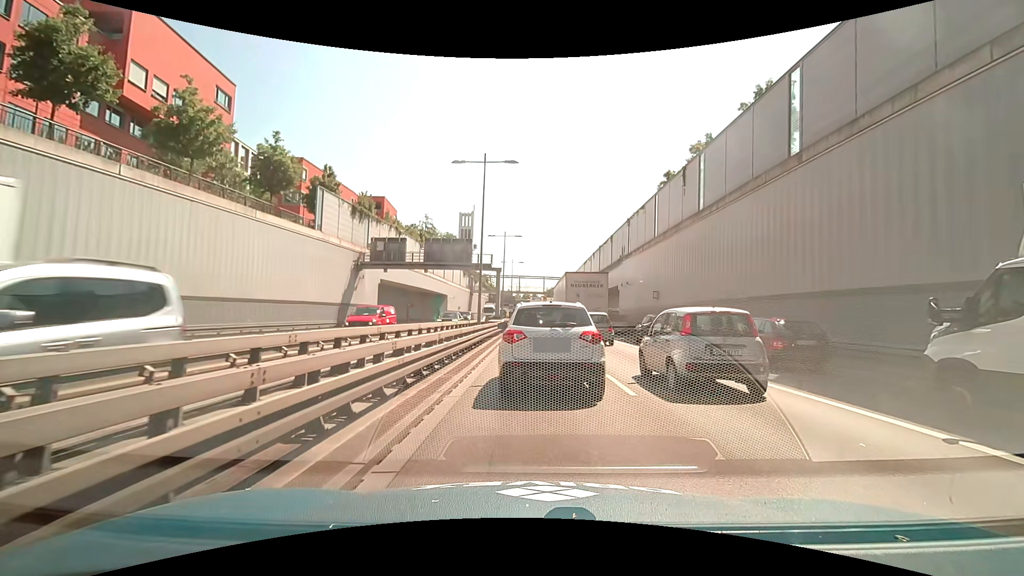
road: trunk_link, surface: asphalt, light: Day
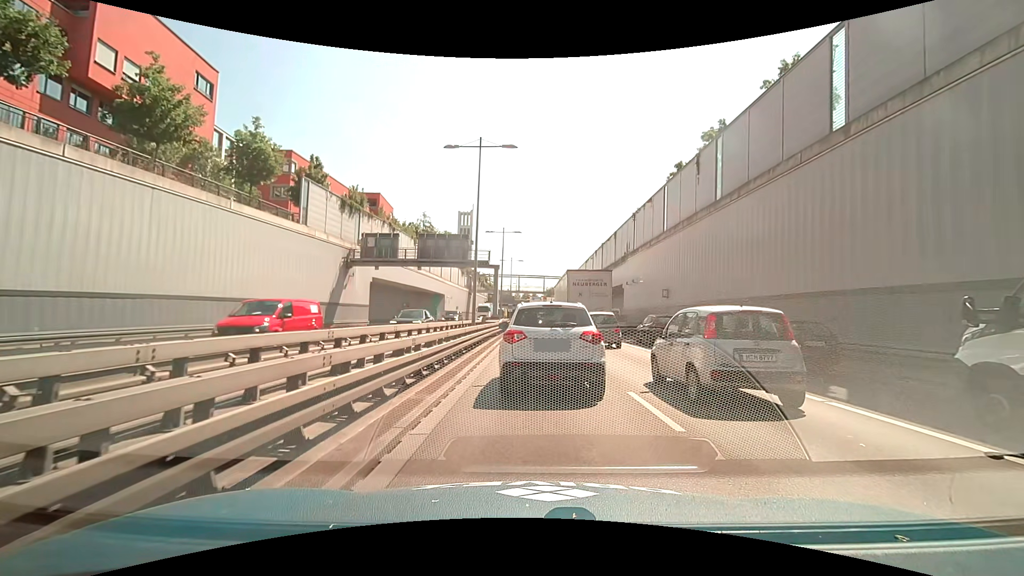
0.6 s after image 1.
(0.0, +2.6) m; 0°
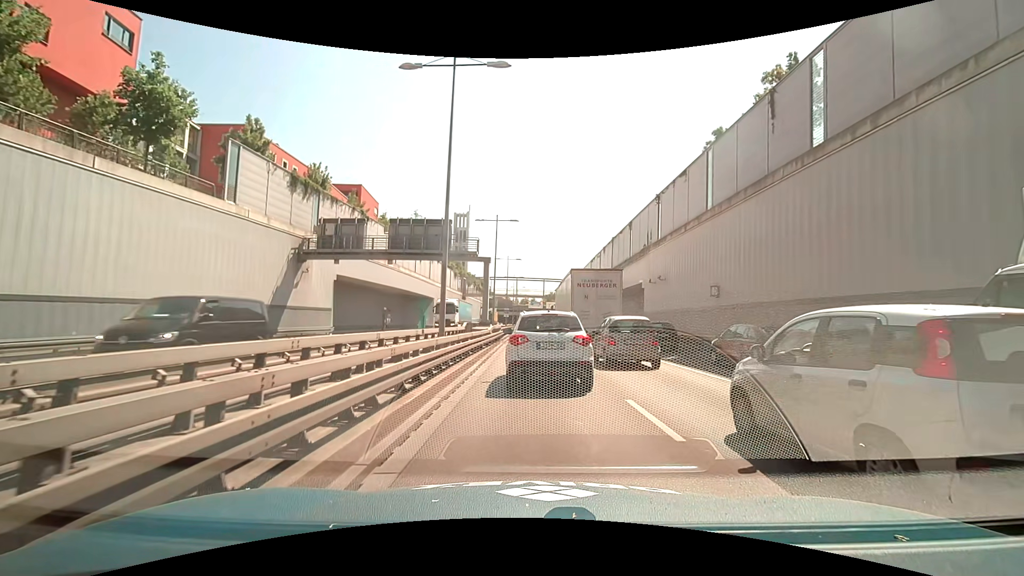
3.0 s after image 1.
(+0.1, +9.3) m; +1°
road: trunk
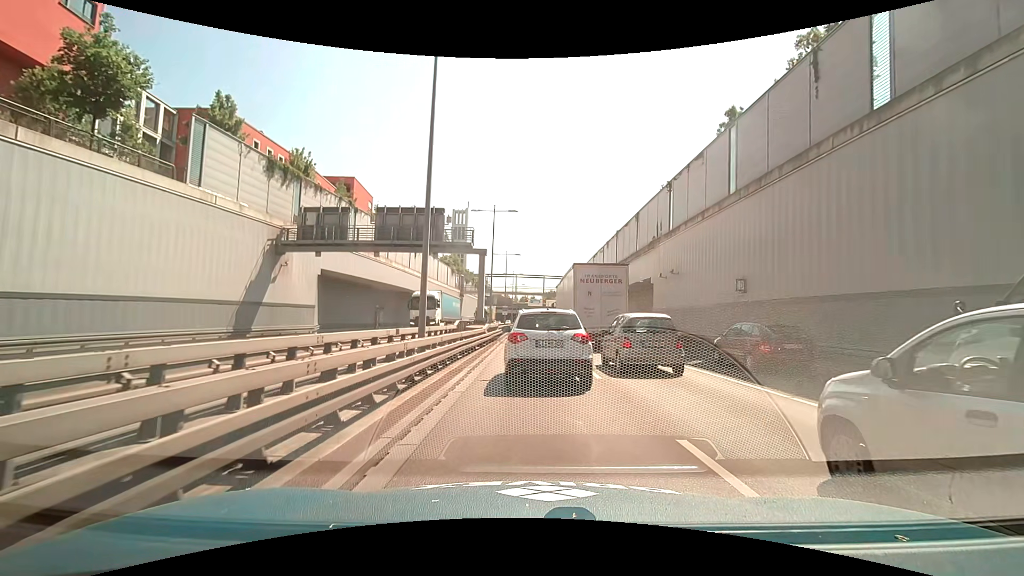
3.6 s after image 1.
(0.0, +3.1) m; -2°
(0, +10) (0, +20) (0, +30) (0, +40) (+1, +50) (+1, +60) (+1, +70) (+1, +80) (+1, +90) (+2, +100) m
